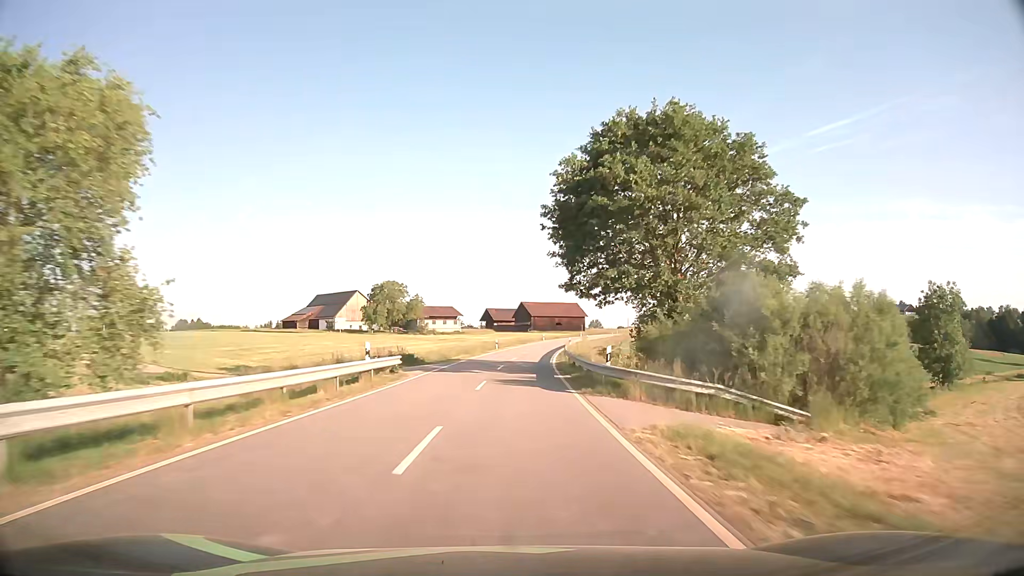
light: Day
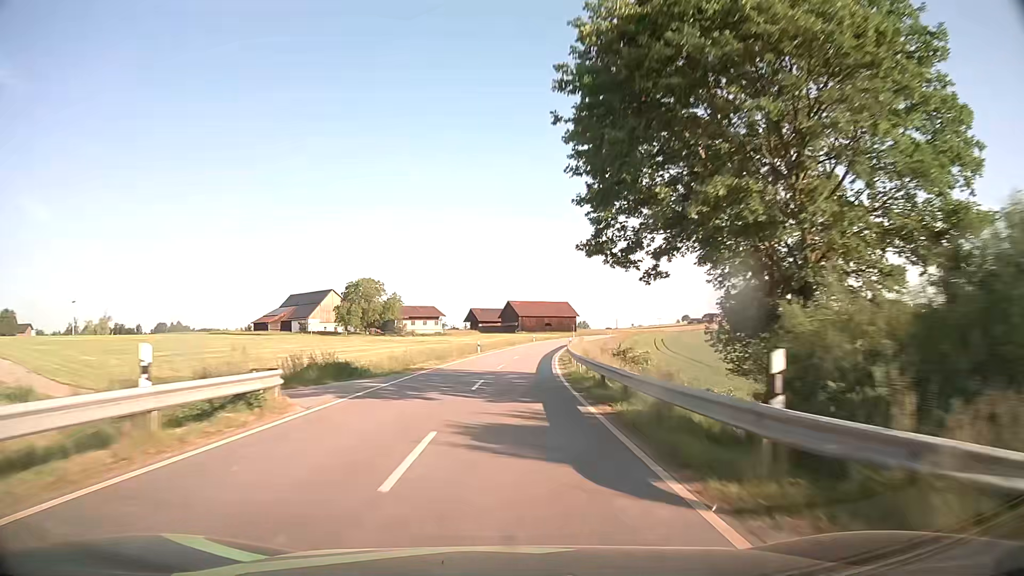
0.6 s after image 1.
(+0.1, +13.1) m; +1°
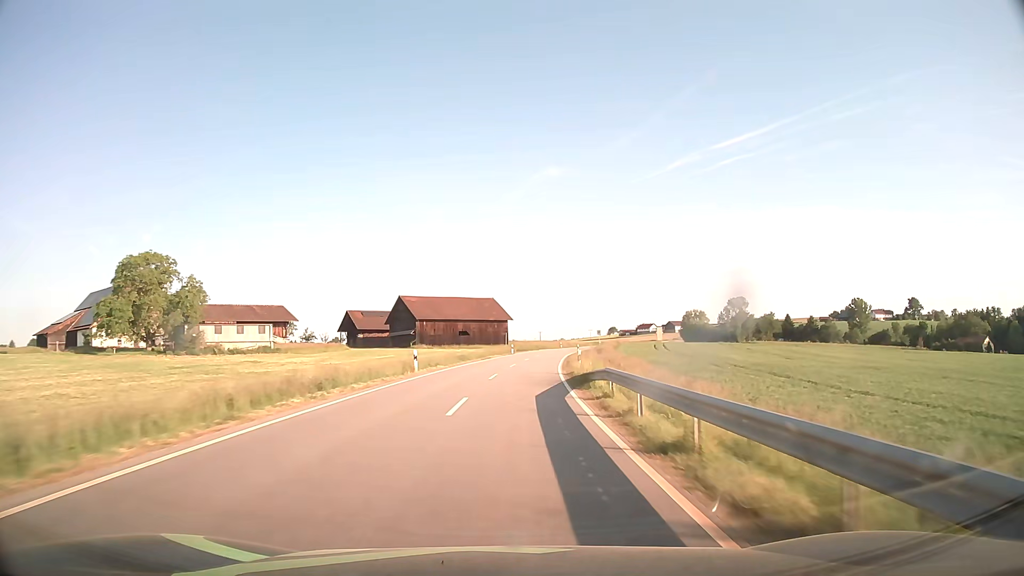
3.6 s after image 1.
(+4.0, +66.6) m; +7°
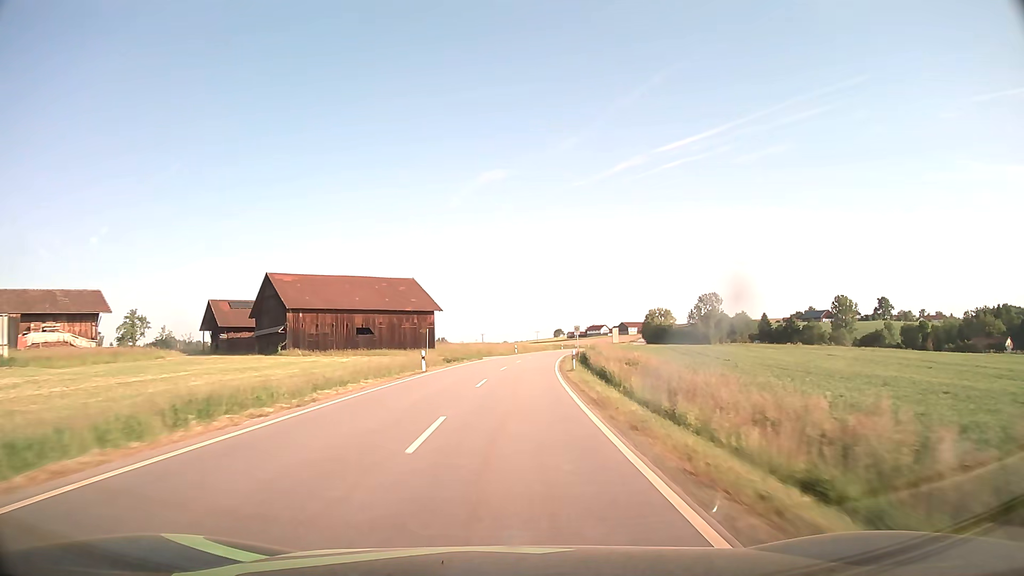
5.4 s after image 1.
(+1.7, +40.8) m; +5°
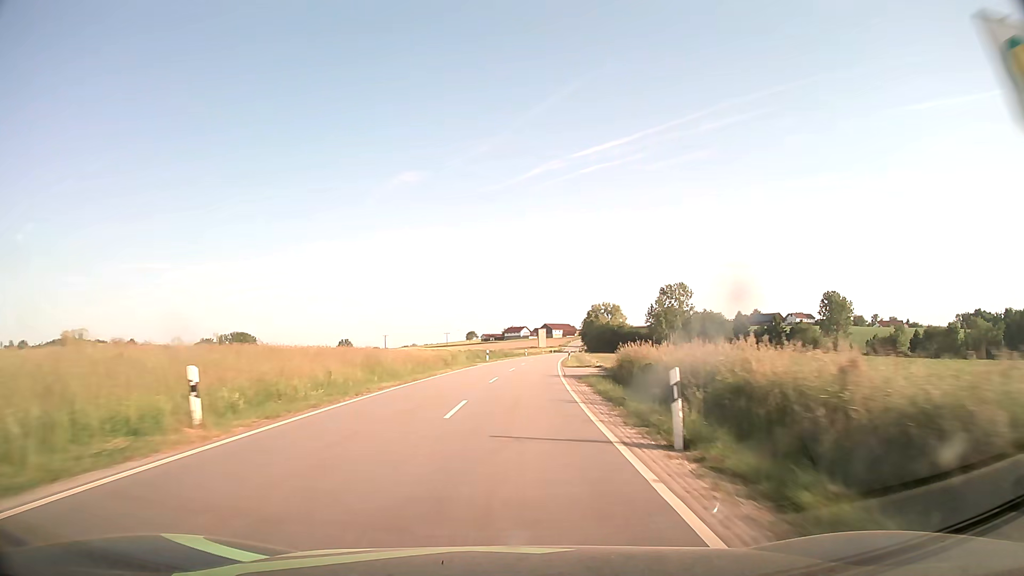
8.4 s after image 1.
(+4.3, +68.8) m; +7°
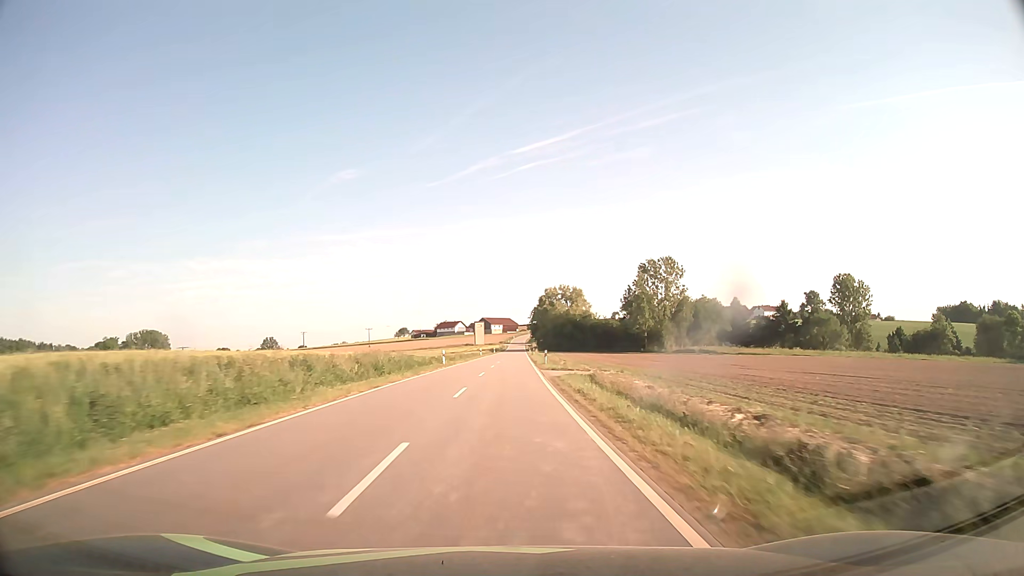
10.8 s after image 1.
(+2.9, +55.7) m; +5°
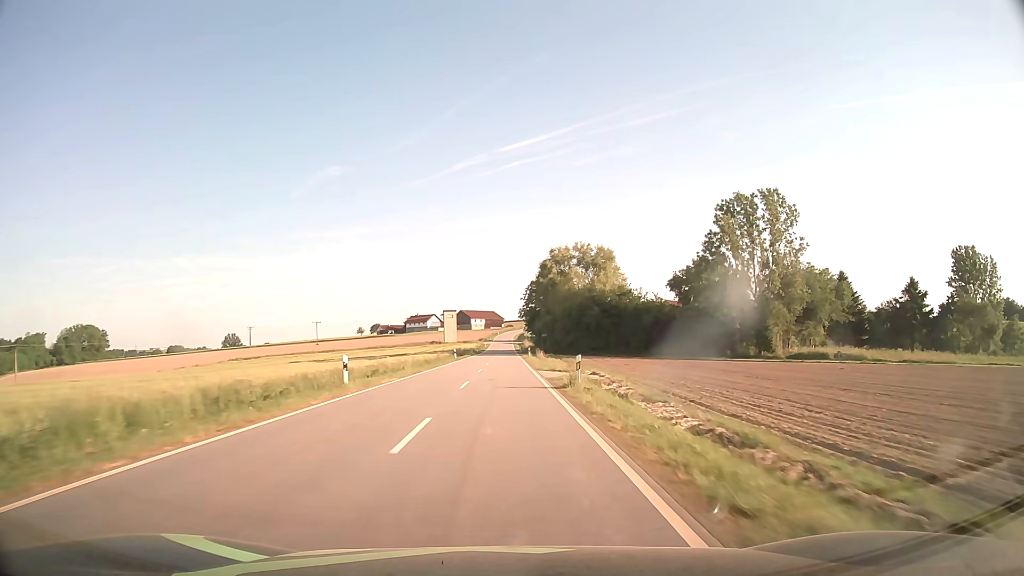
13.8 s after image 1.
(+0.9, +70.1) m; +1°
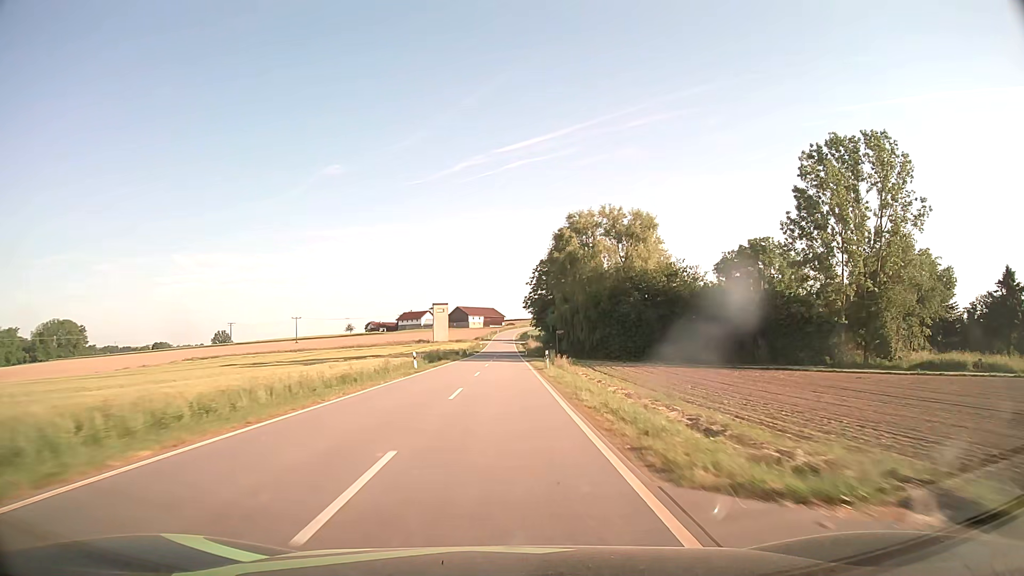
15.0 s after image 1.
(0.0, +28.1) m; 0°
(0, +10) (0, +20) (0, +30) (0, +40) (0, +50) (0, +60) (0, +70) (0, +80) (0, +90) (0, +100) m
